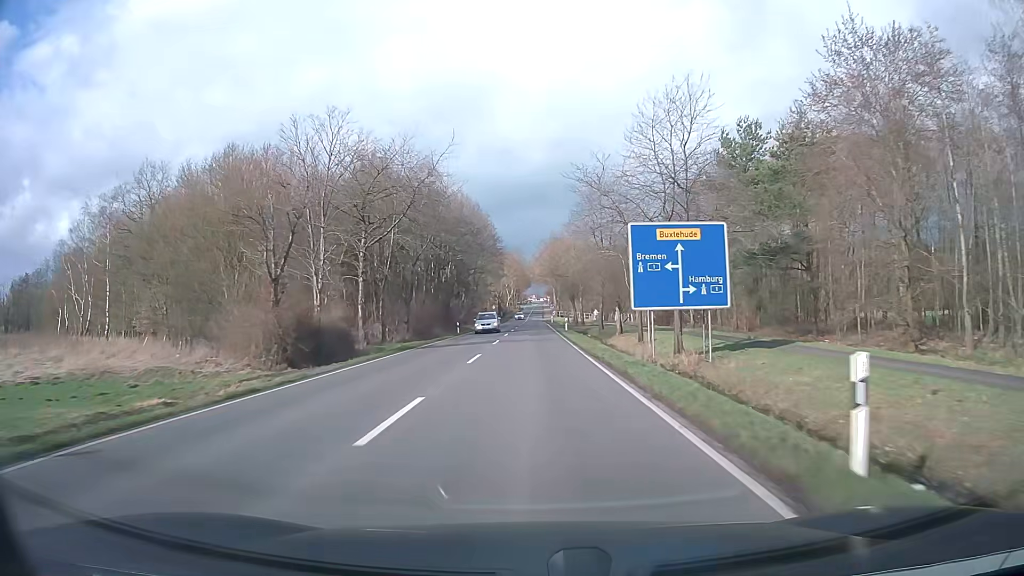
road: secondary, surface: asphalt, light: Day
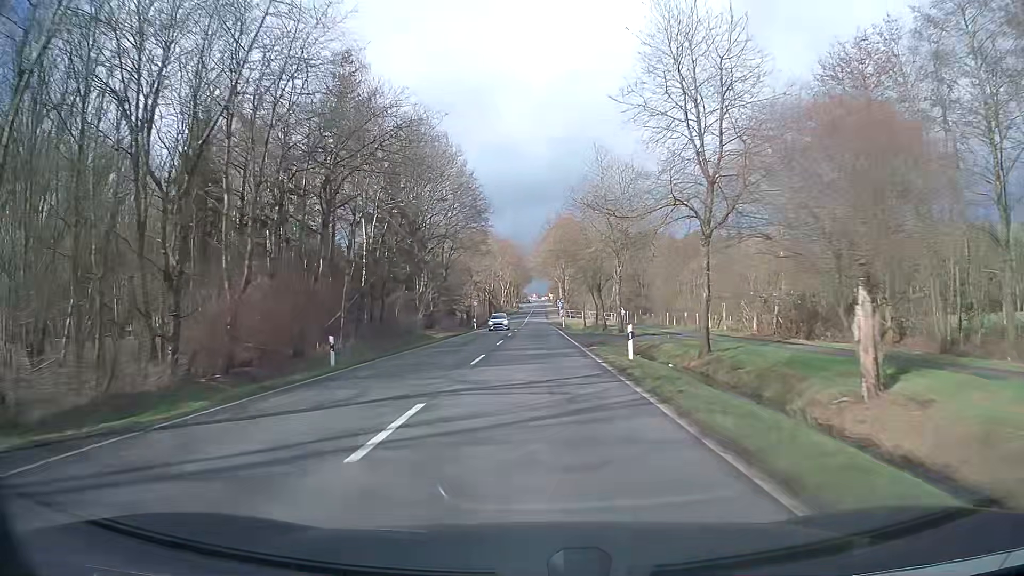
(+0.1, +36.4) m; 0°
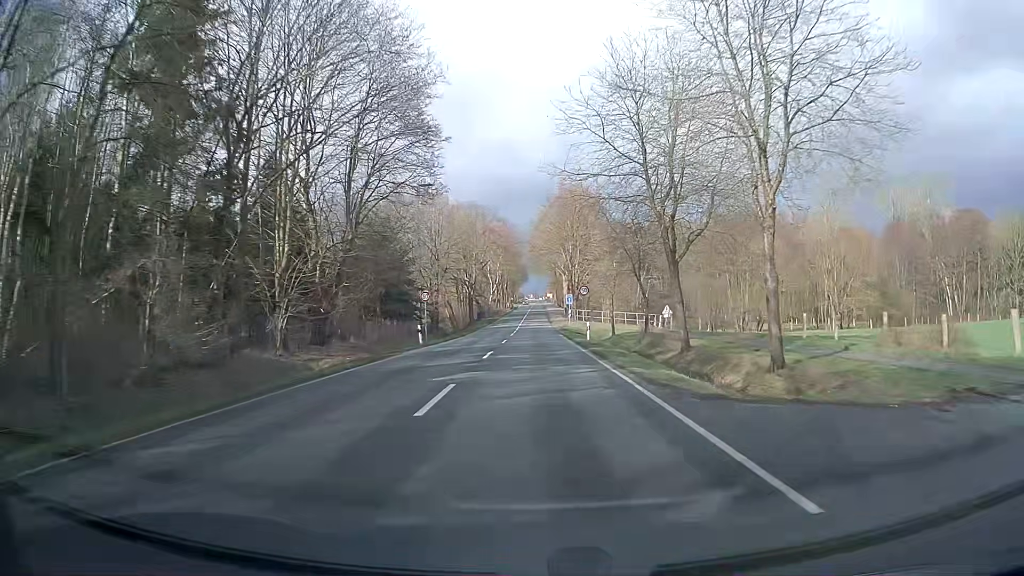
(+0.1, +32.7) m; 0°
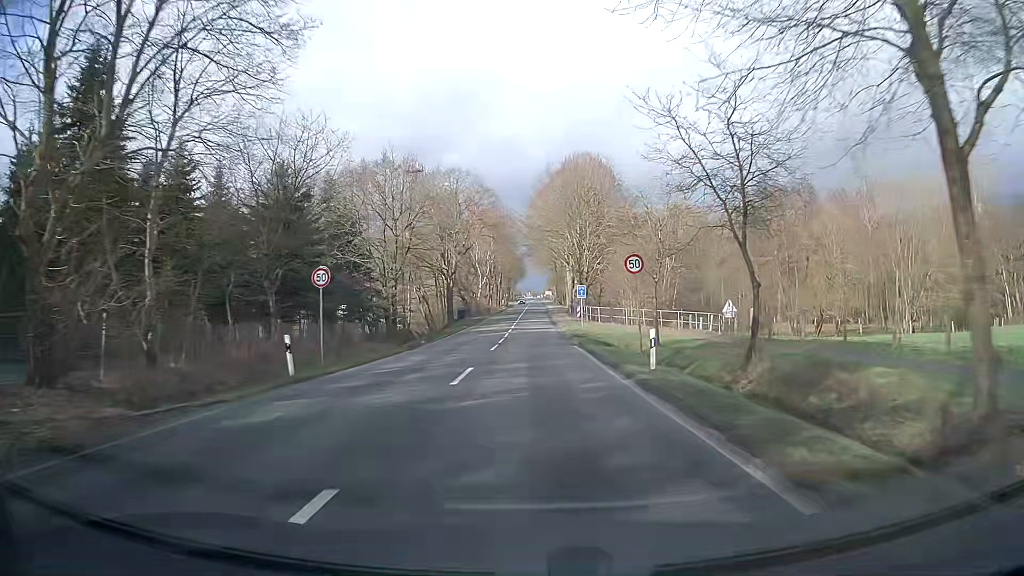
(+0.1, +19.7) m; 0°
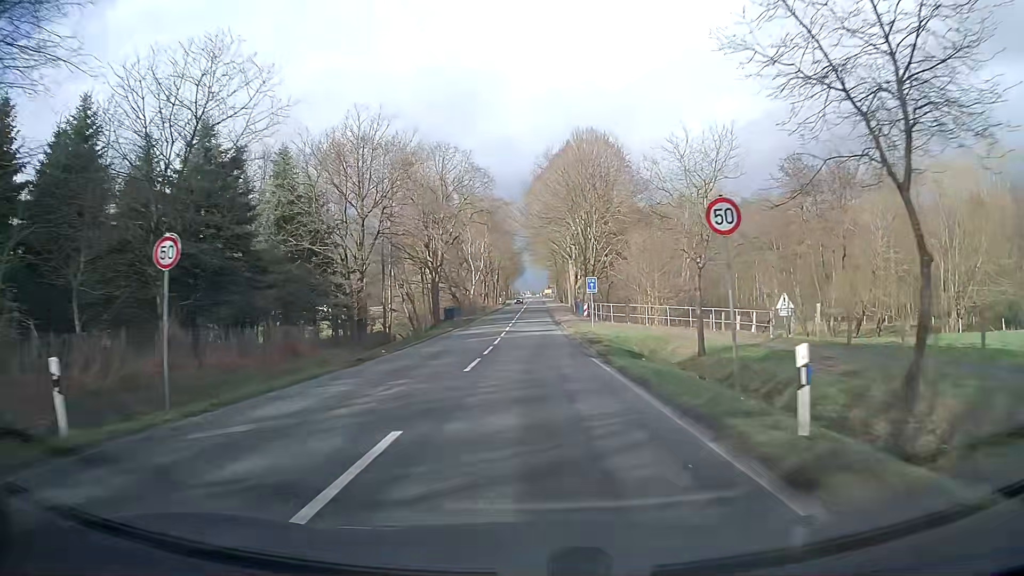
(0.0, +9.3) m; 0°
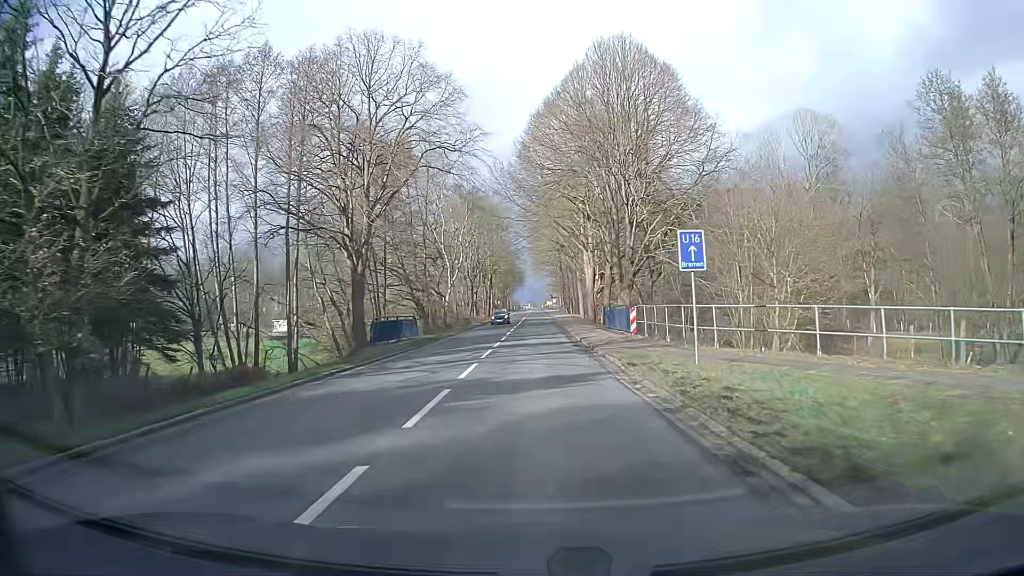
(0.0, +25.7) m; 0°
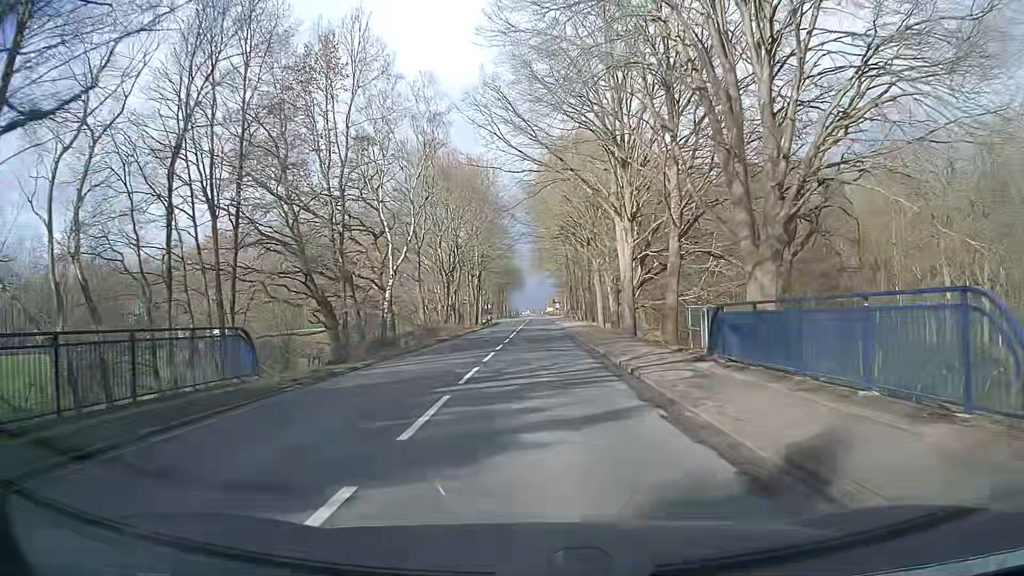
(0.0, +25.2) m; 0°
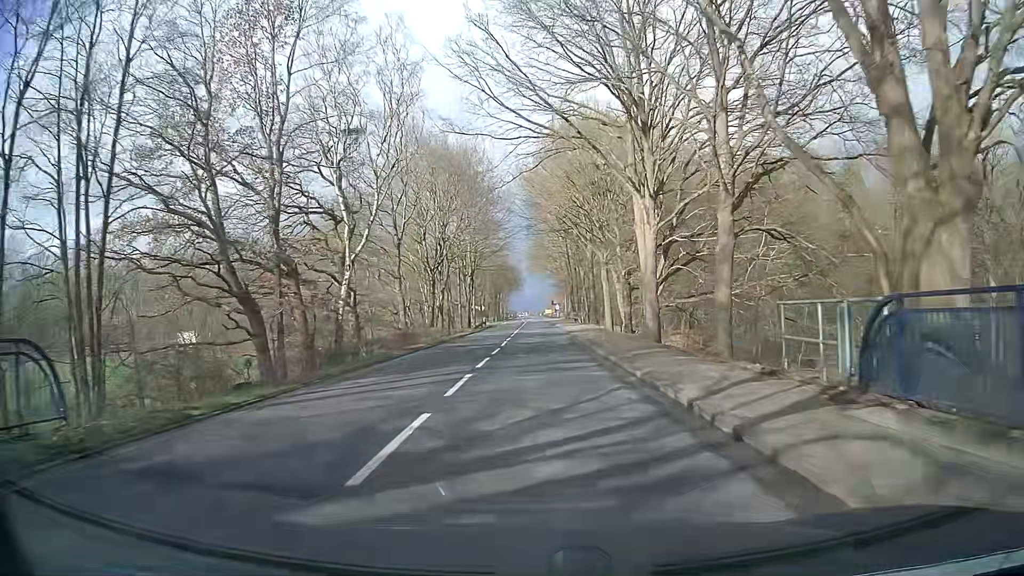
(0.0, +8.1) m; 0°
(0, +10) (0, +20) (0, +30) (0, +40) (0, +50) (0, +60) (0, +70) (0, +80) (0, +90) (+1, +100) m
